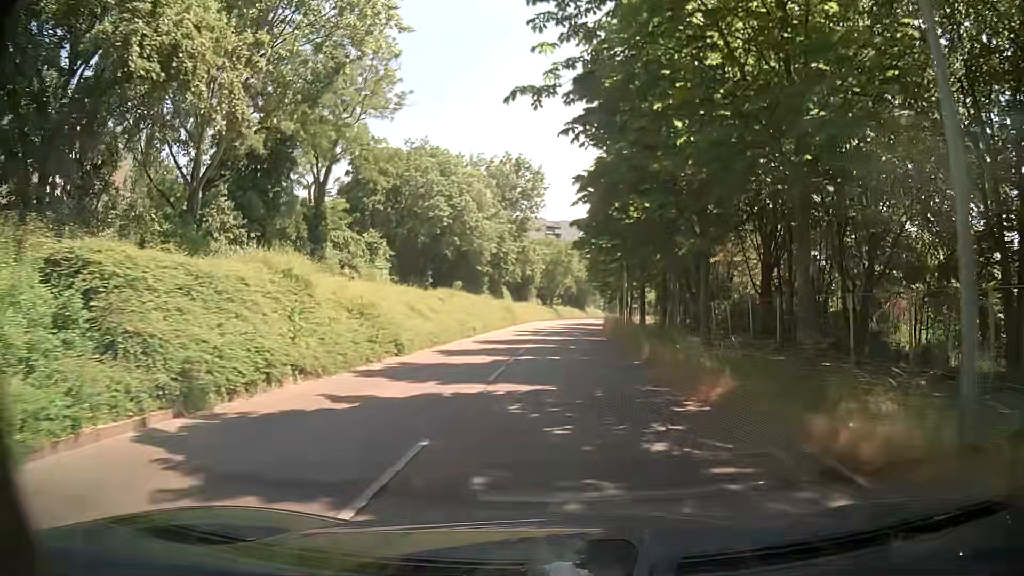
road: tertiary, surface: asphalt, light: Day
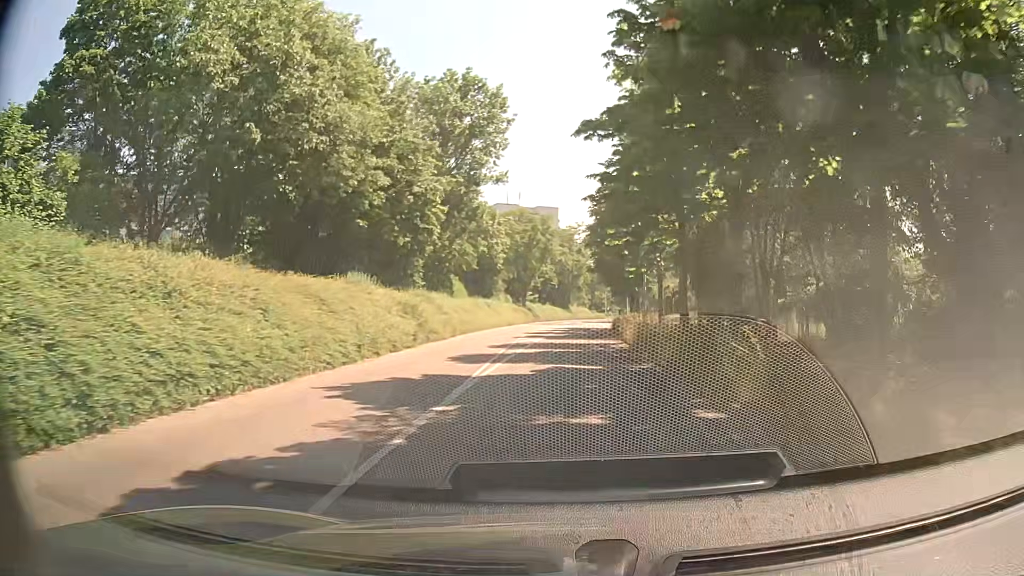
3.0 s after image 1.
(+0.5, +34.7) m; +2°
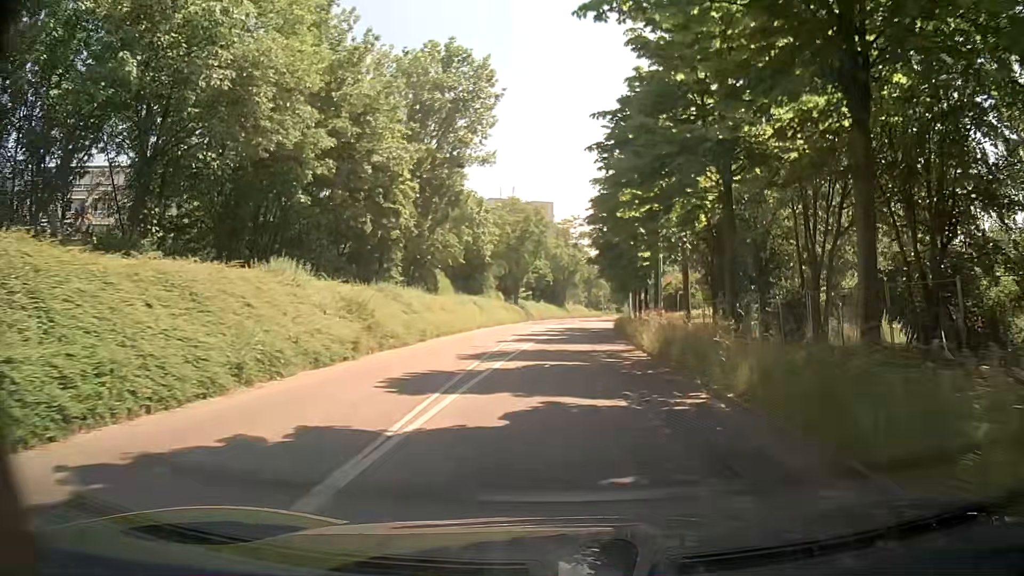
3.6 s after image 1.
(0.0, +7.0) m; 0°
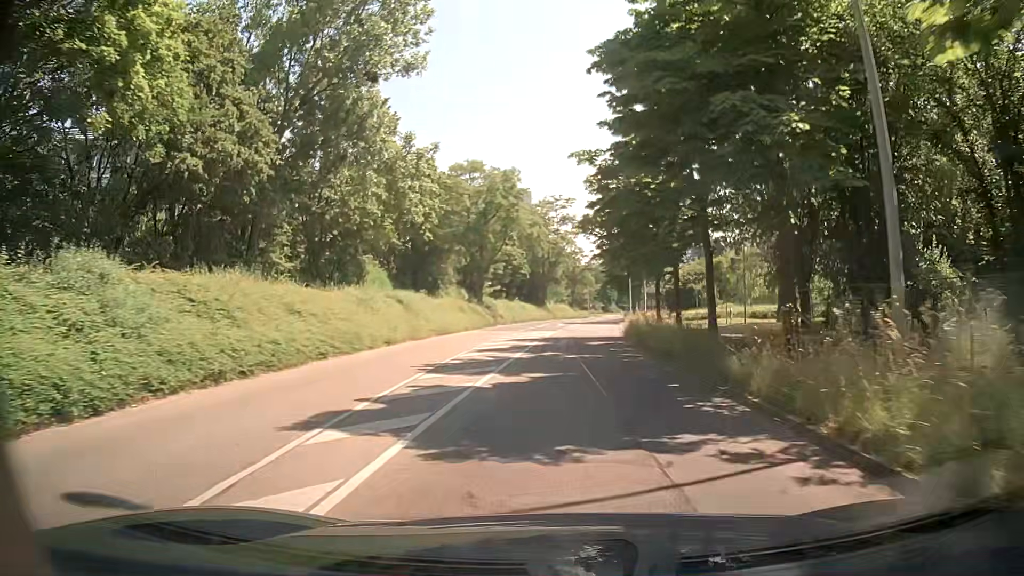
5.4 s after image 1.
(+0.1, +21.0) m; +1°
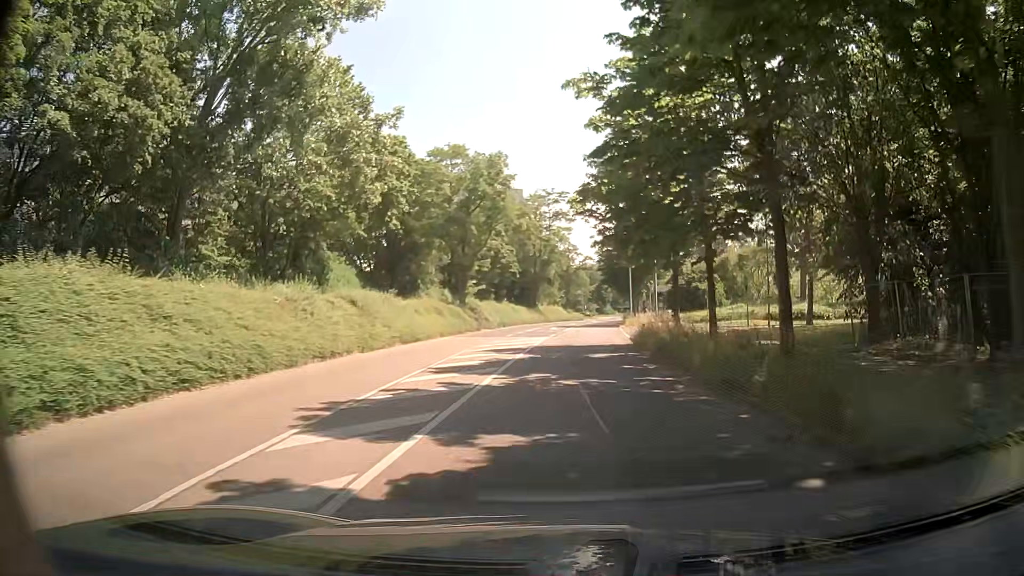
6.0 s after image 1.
(0.0, +7.0) m; +1°
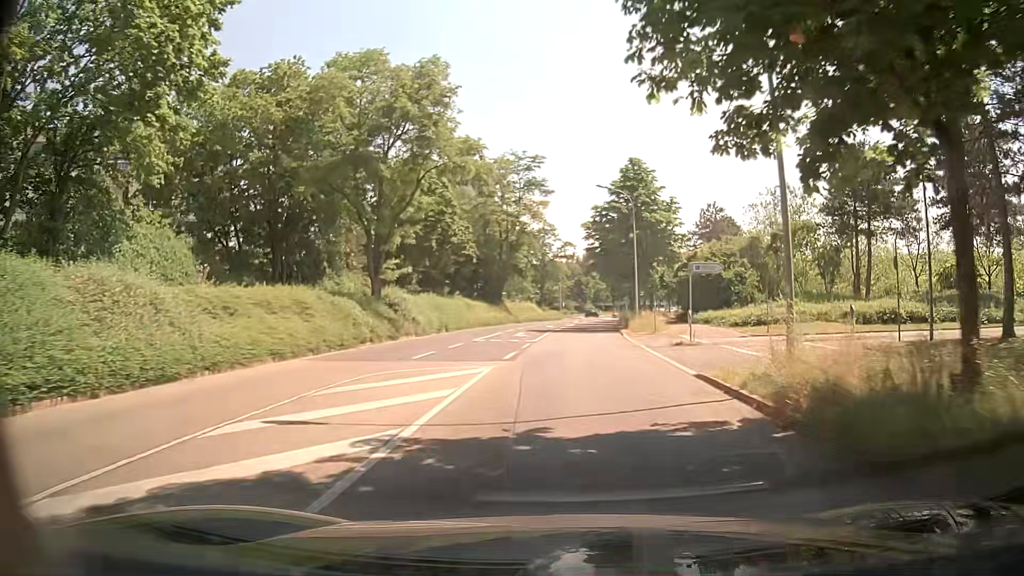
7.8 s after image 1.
(+0.4, +20.9) m; +2°
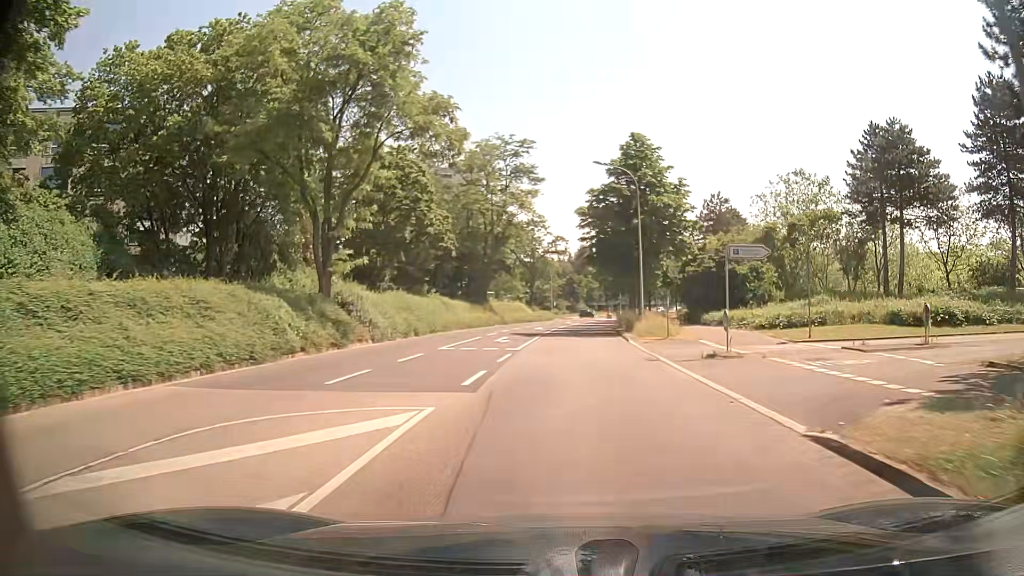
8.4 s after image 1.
(+0.1, +6.9) m; +1°
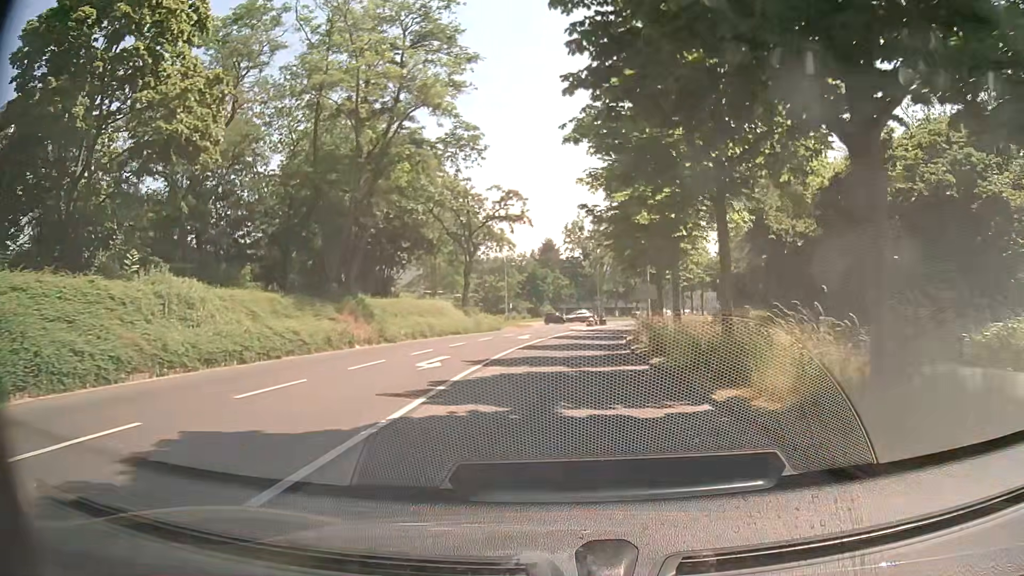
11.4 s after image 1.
(+0.7, +33.7) m; +2°
(0, +10) (+1, +20) (+1, +30) (+2, +40) (+4, +50) (+6, +60) (+8, +69) (+10, +79) (+13, +89) (+16, +98) m
